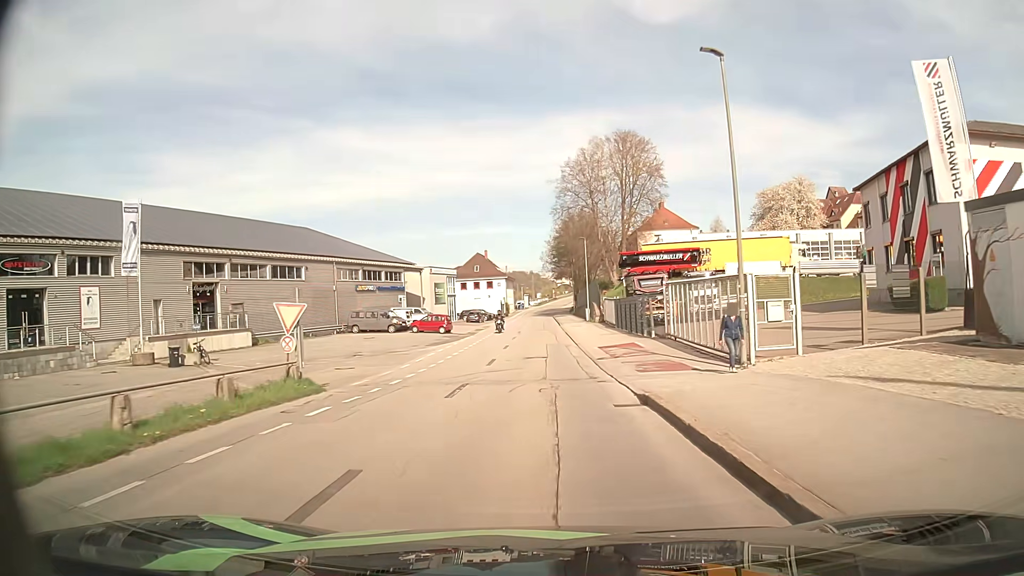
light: Day
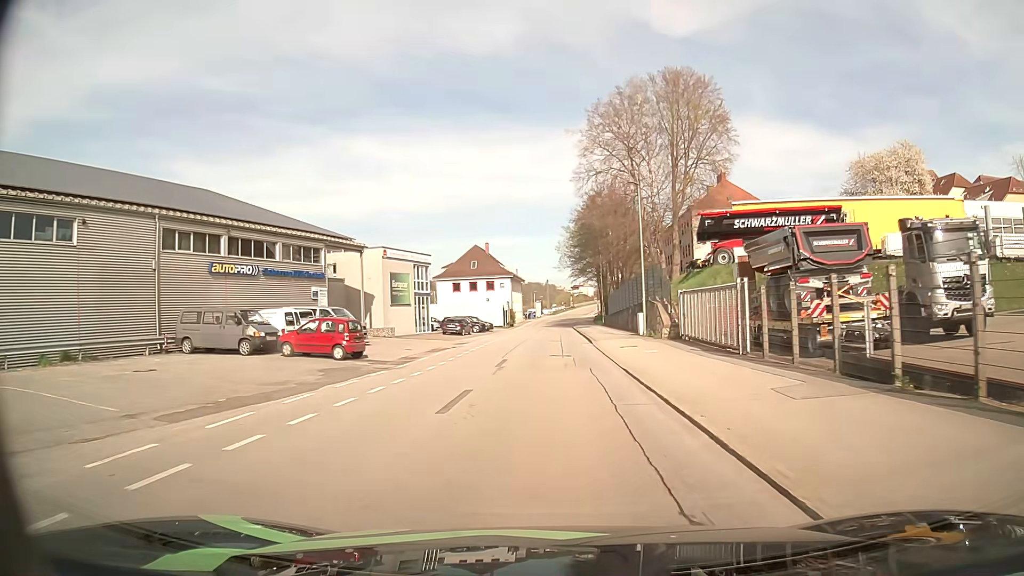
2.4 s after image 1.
(-0.3, +29.9) m; -1°
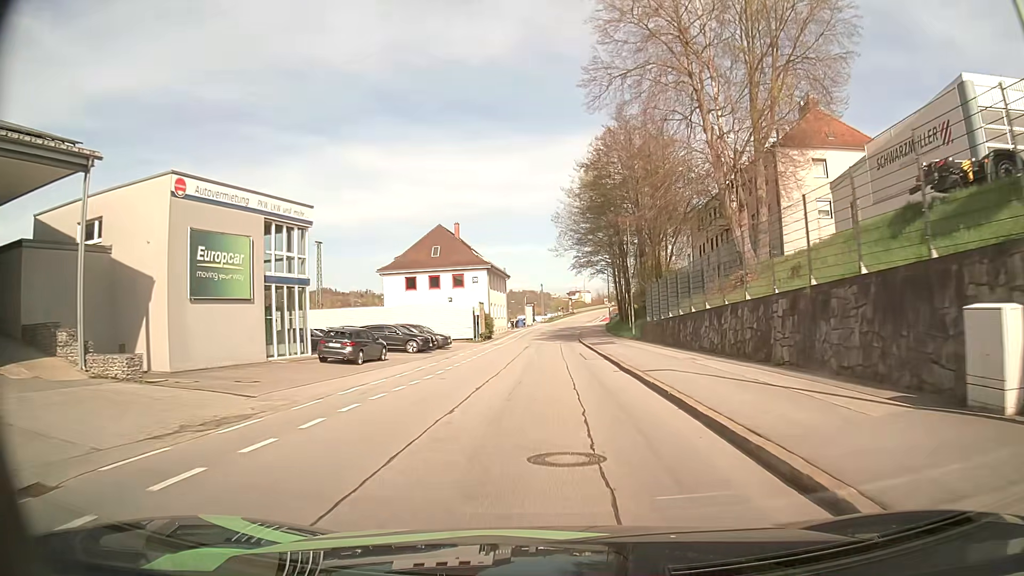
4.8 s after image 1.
(+0.1, +30.3) m; 0°
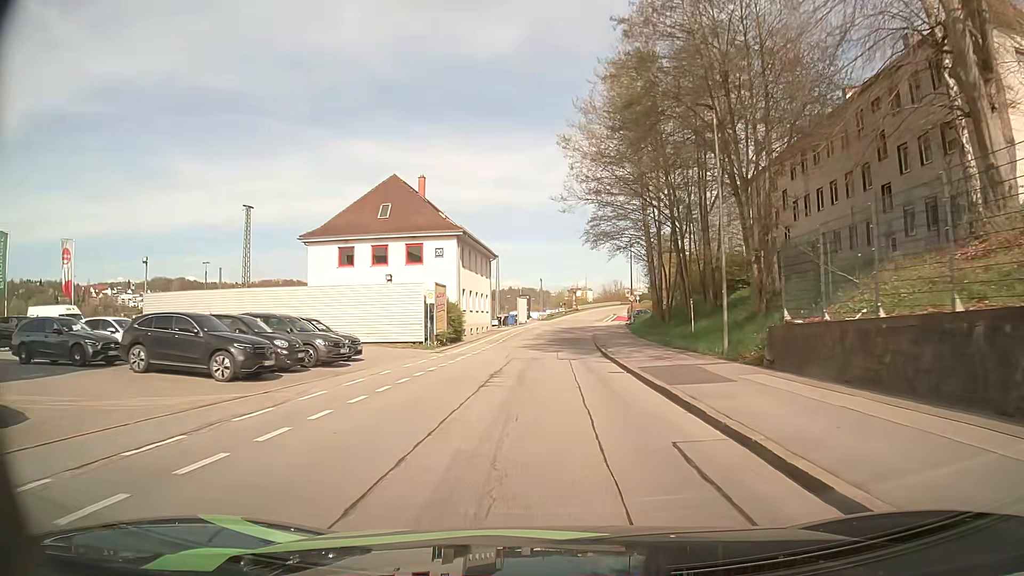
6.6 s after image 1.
(-0.1, +23.4) m; 0°
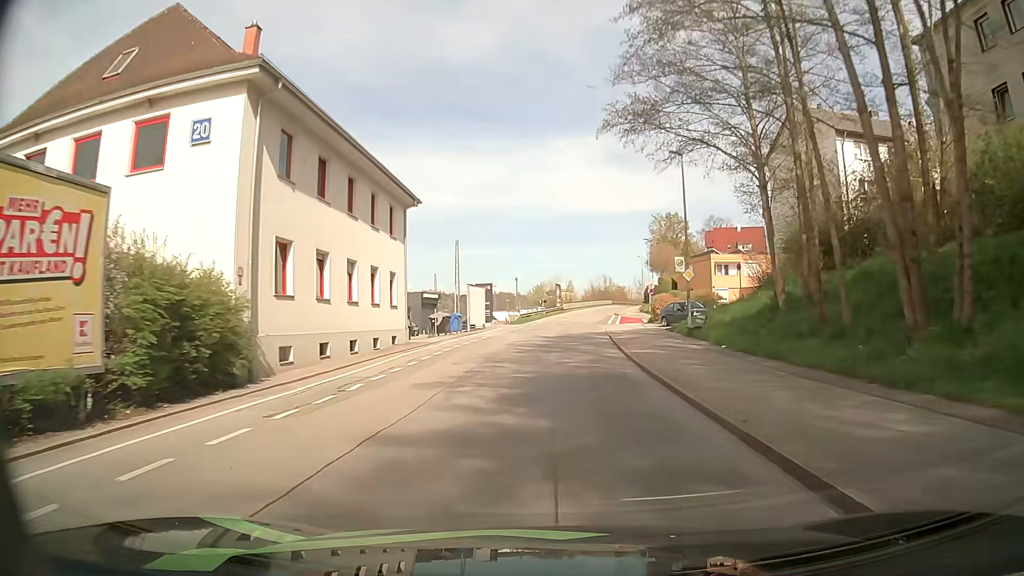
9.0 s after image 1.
(+0.3, +31.5) m; +1°
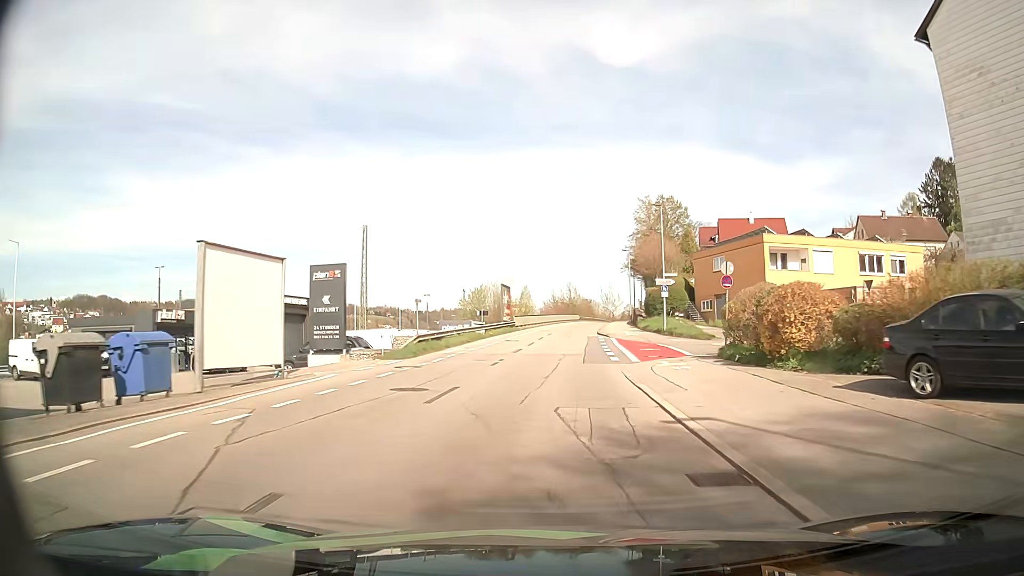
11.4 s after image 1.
(+1.2, +31.8) m; +4°
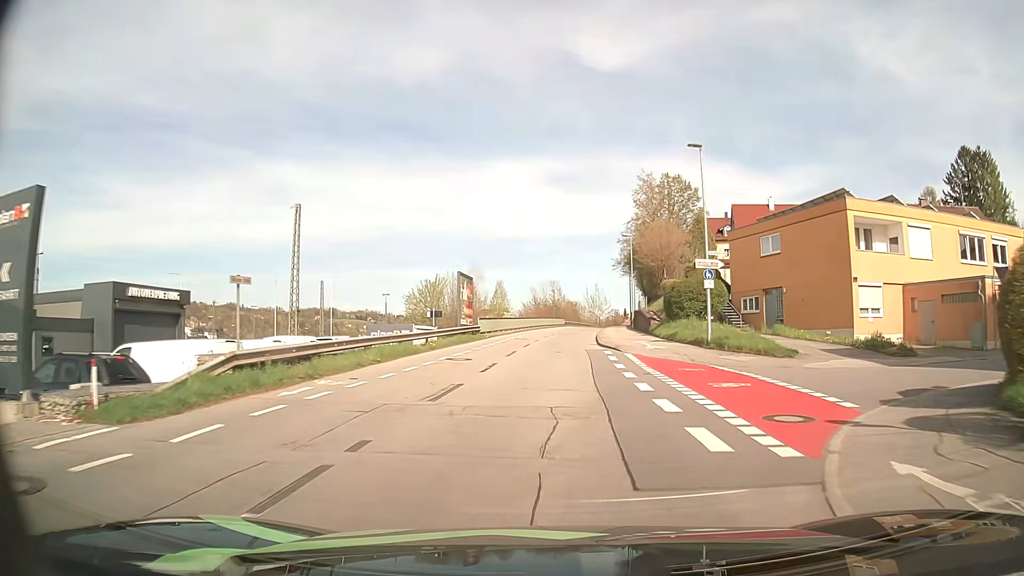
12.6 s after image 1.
(+0.4, +15.8) m; +1°
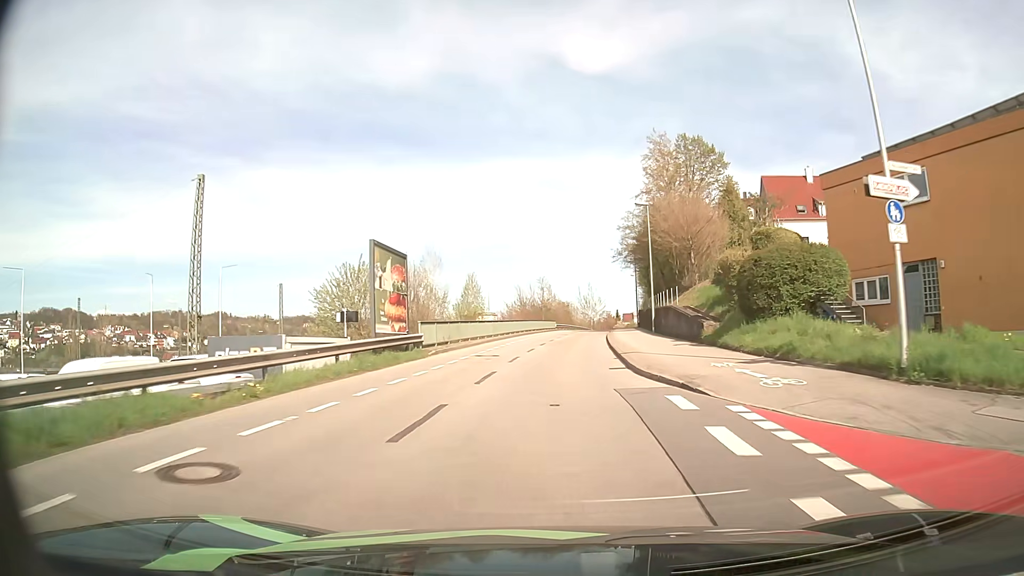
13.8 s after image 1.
(+0.3, +15.9) m; +2°
(0, +10) (0, +20) (+1, +30) (+1, +40) (+2, +50) (+3, +60) (+4, +70) (+6, +80) (+7, +90) (+8, +100) m
